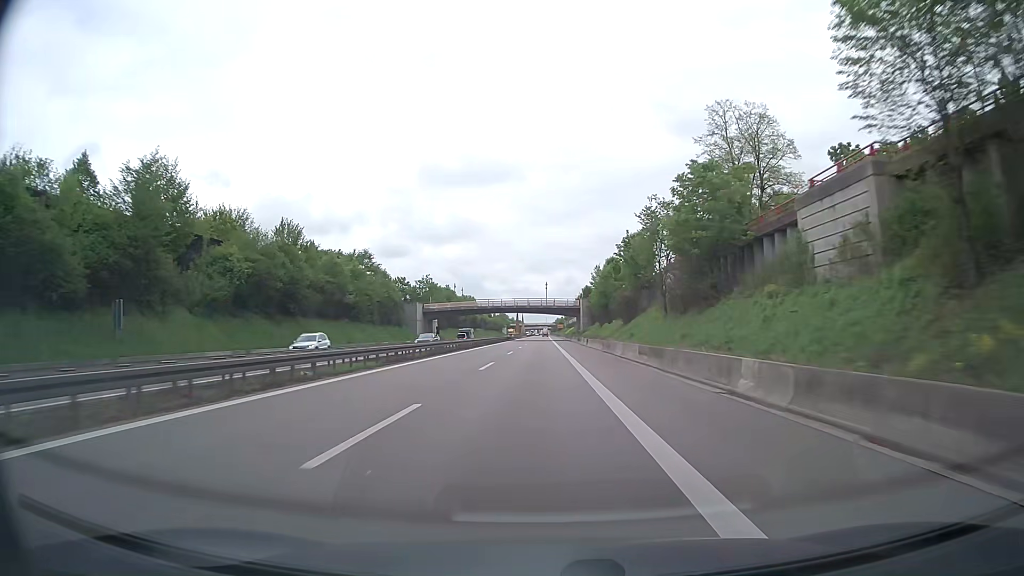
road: trunk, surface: asphalt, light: Day
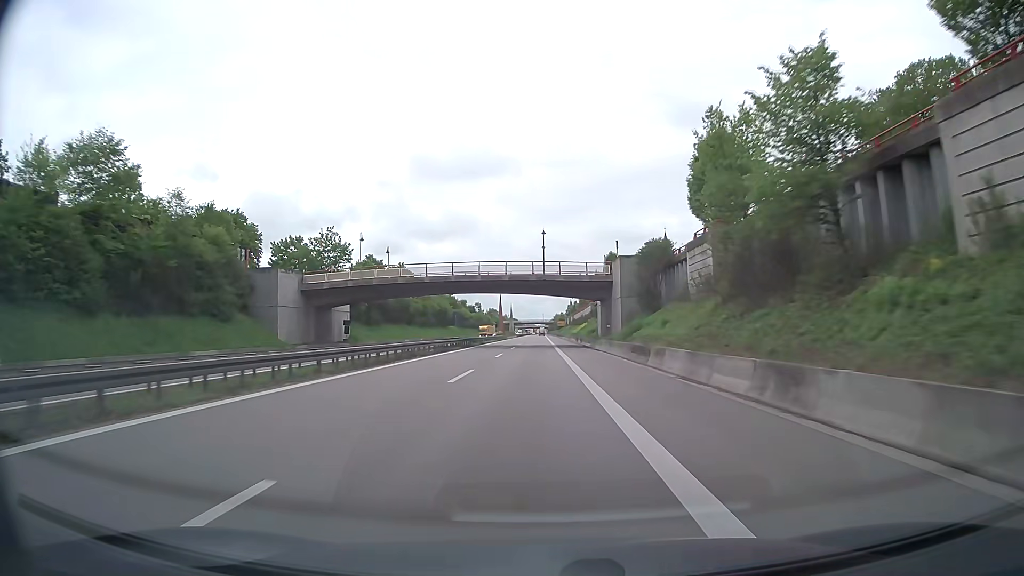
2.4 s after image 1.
(+0.1, +61.3) m; 0°
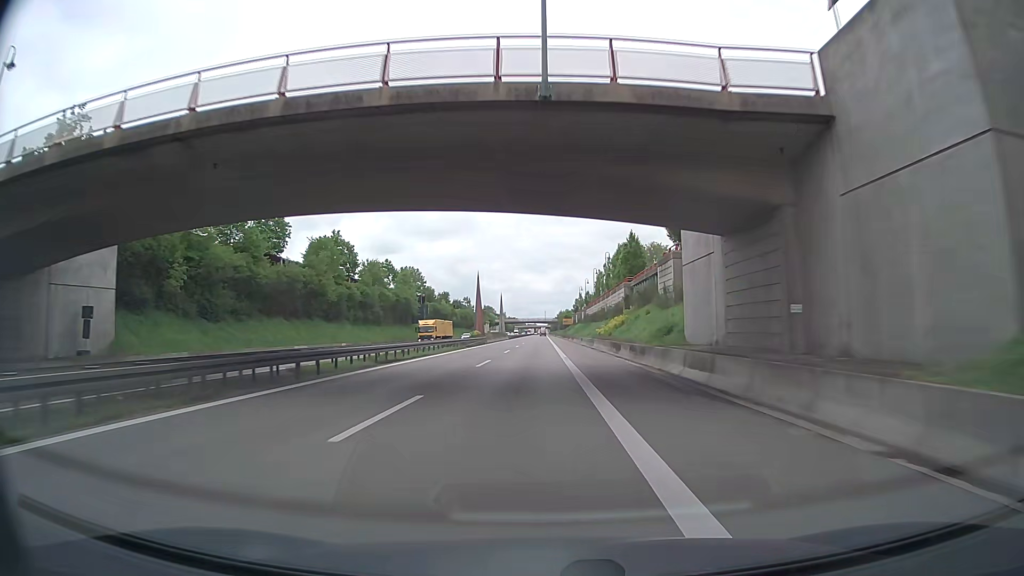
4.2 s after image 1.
(0.0, +46.1) m; 0°
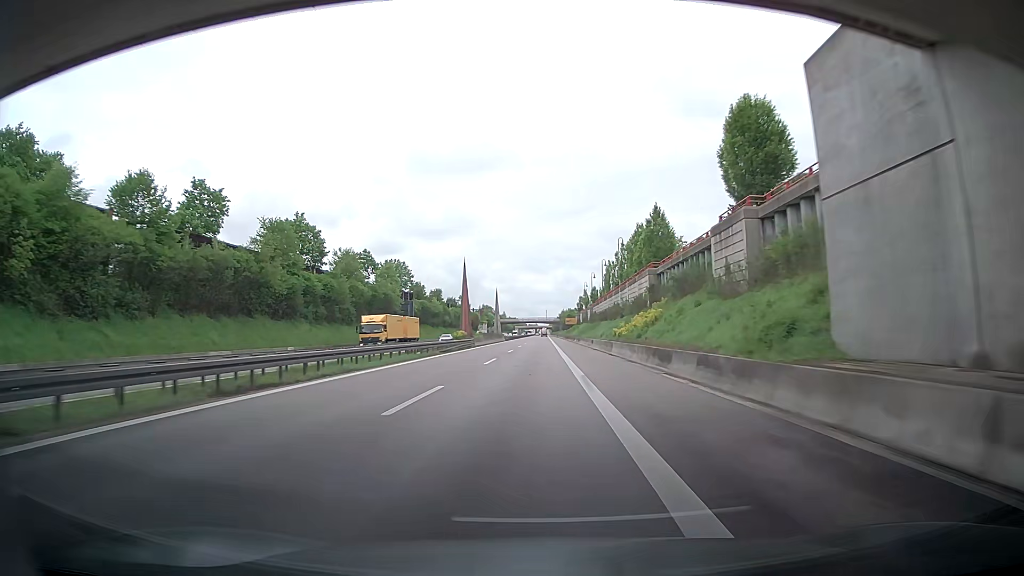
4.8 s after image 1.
(0.0, +15.4) m; 0°
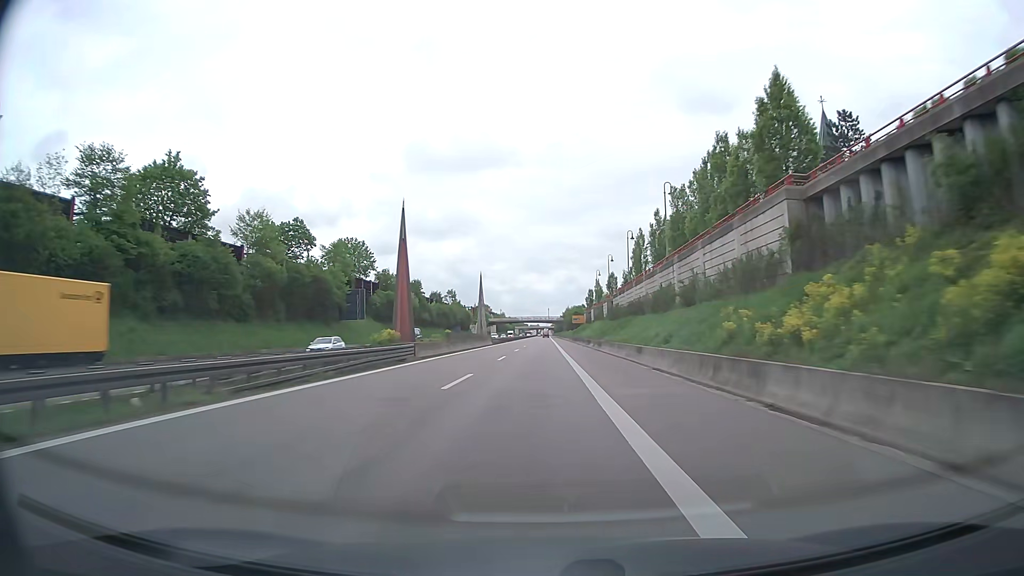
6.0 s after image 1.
(+0.1, +30.8) m; 0°
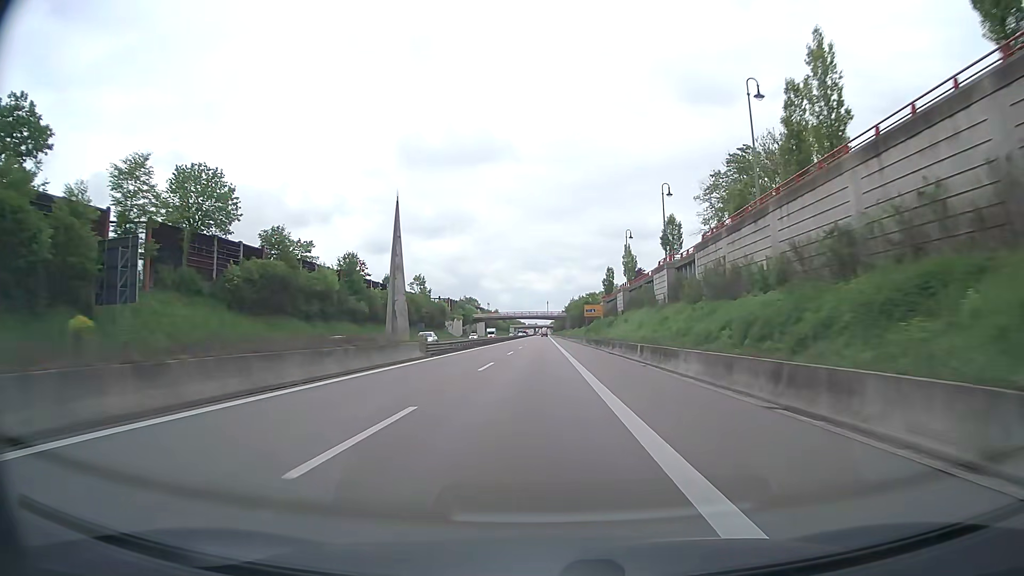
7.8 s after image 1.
(+0.1, +46.7) m; 0°
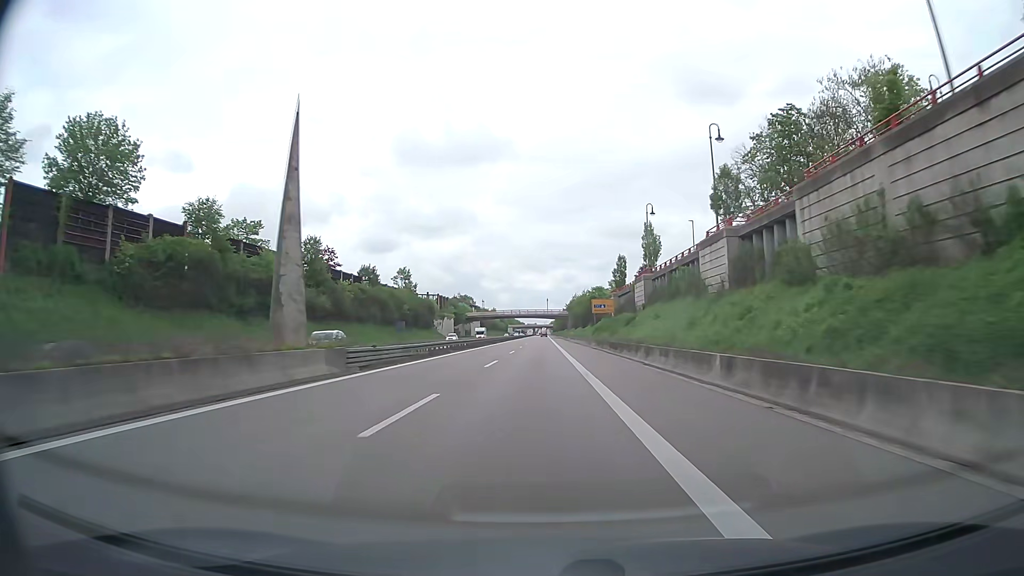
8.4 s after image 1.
(0.0, +15.6) m; 0°
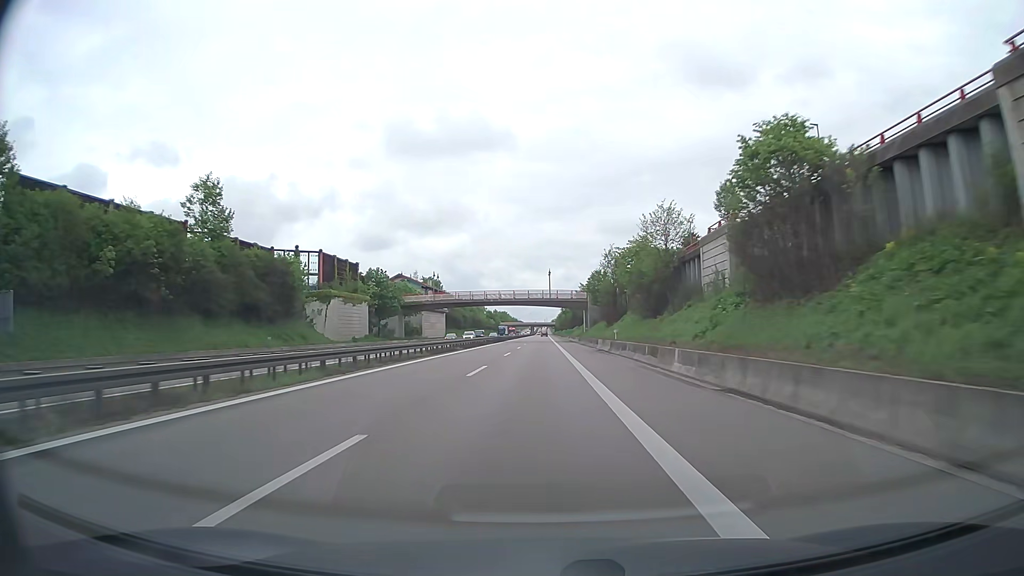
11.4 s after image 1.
(0.0, +78.6) m; 0°
(0, +10) (0, +20) (0, +30) (0, +40) (0, +50) (0, +60) (0, +70) (0, +80) (0, +90) (0, +100) m
